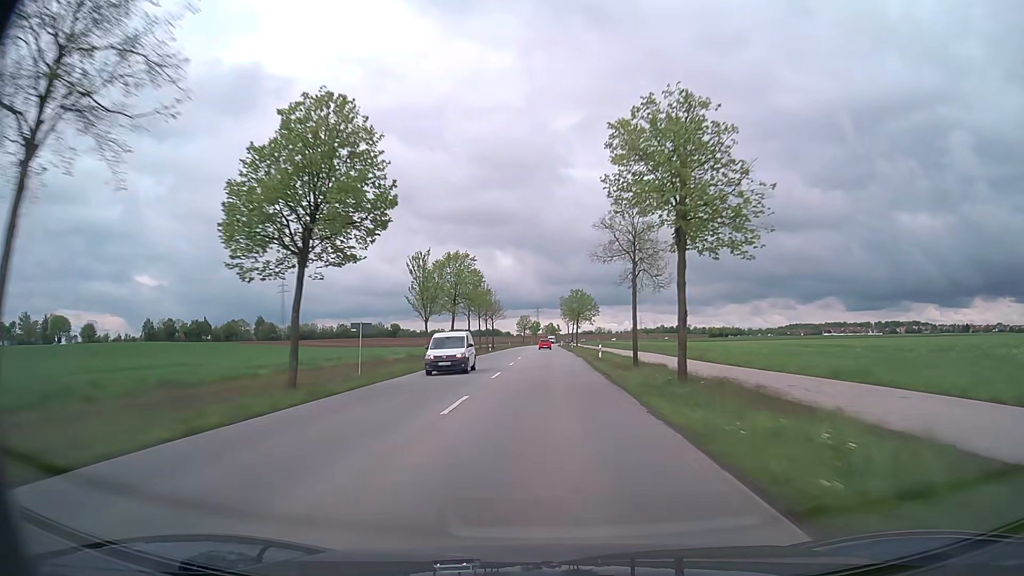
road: tertiary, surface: asphalt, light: Day
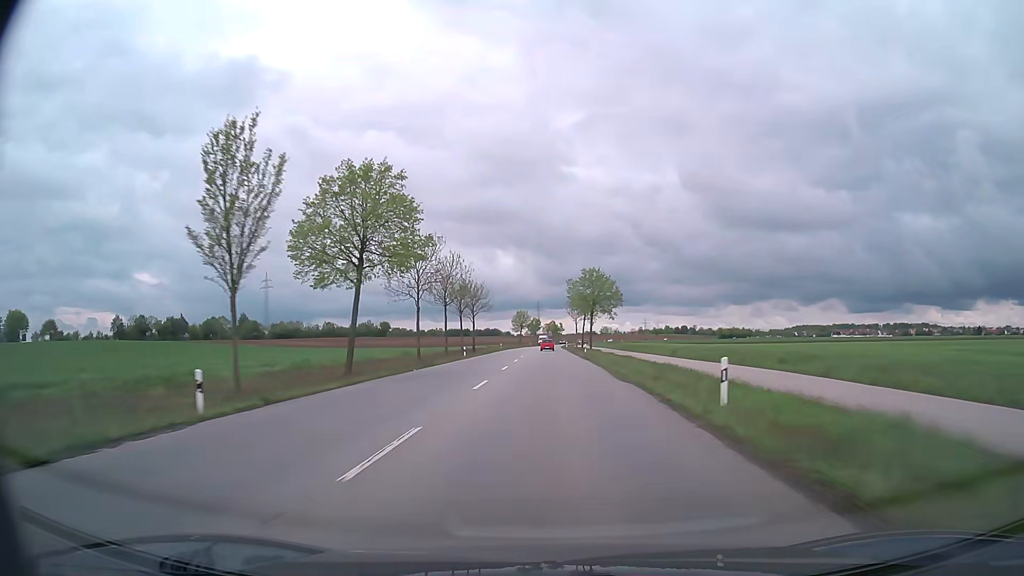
(0.0, +29.8) m; 0°
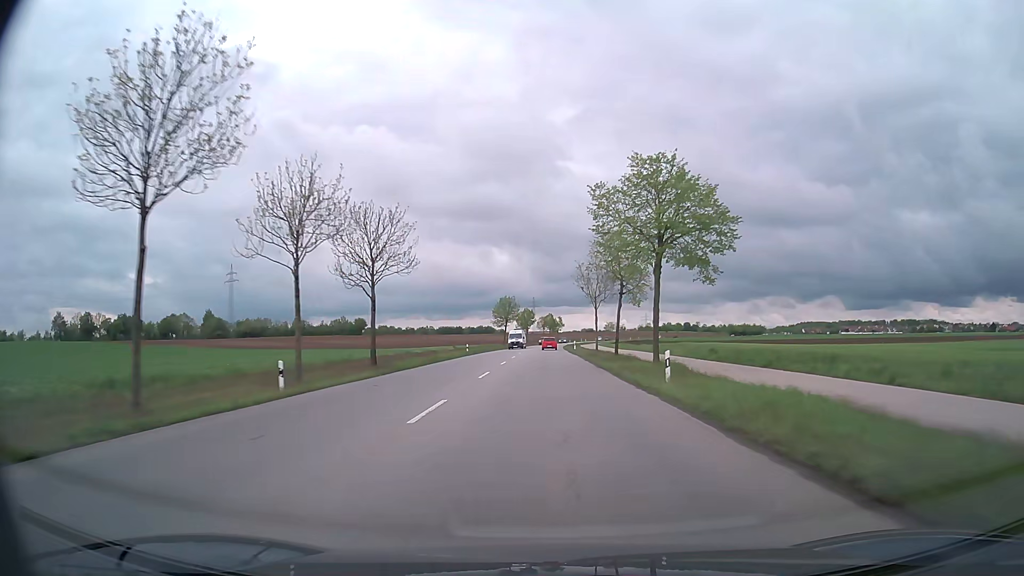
(-0.1, +43.9) m; 0°
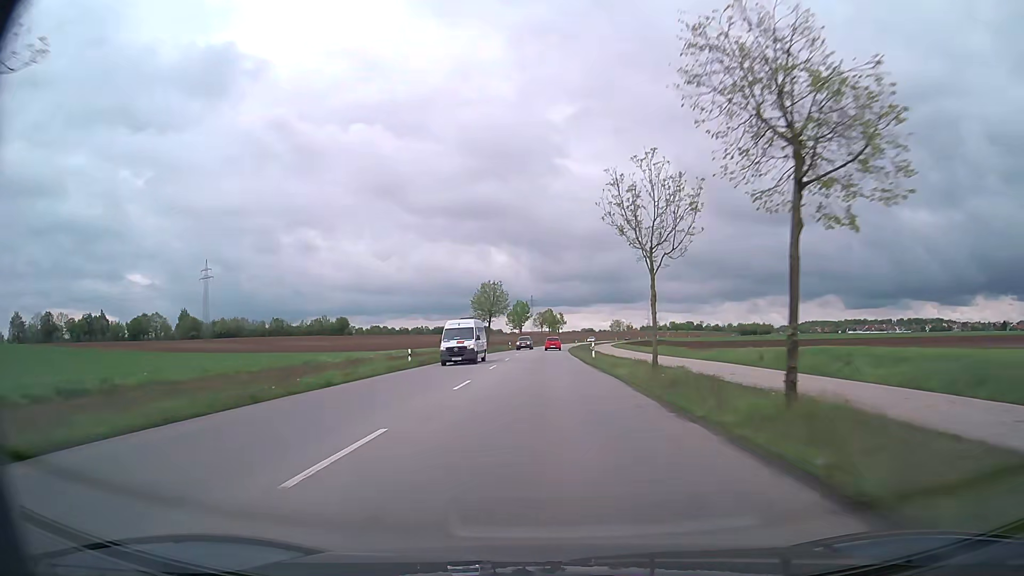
(0.0, +28.7) m; 0°
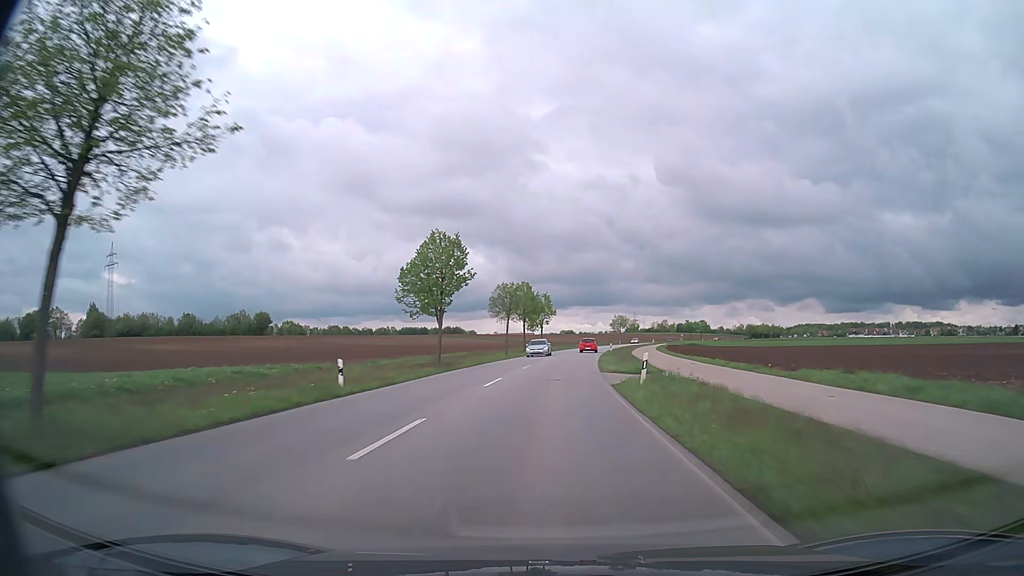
(+0.2, +70.7) m; +1°
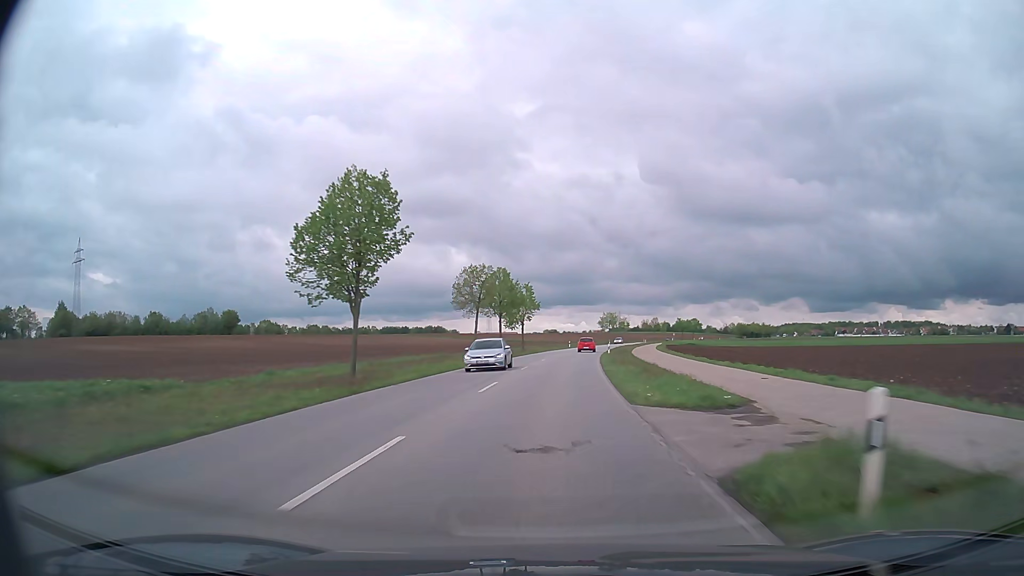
(+0.2, +14.2) m; +1°
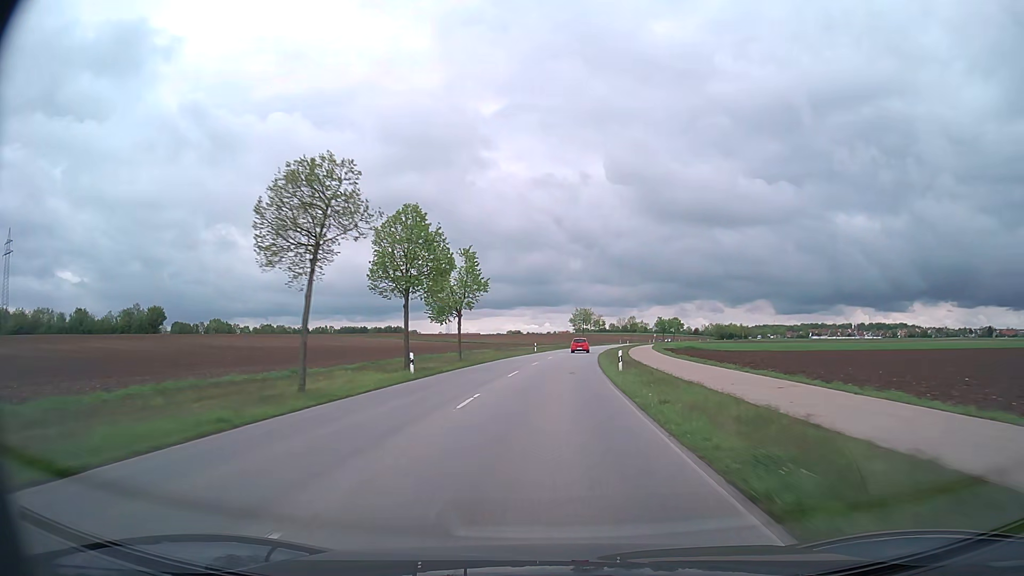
(+0.6, +28.4) m; +3°
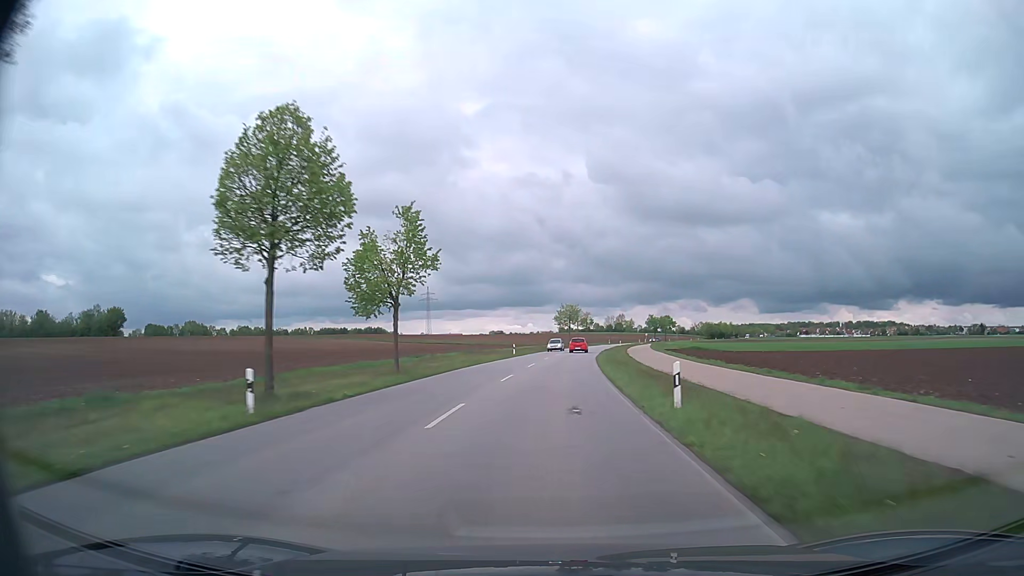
(+0.2, +14.3) m; +1°
(0, +10) (0, +20) (+1, +30) (+1, +40) (+2, +50) (+3, +60) (+4, +70) (+5, +80) (+7, +90) (+8, +100) m
